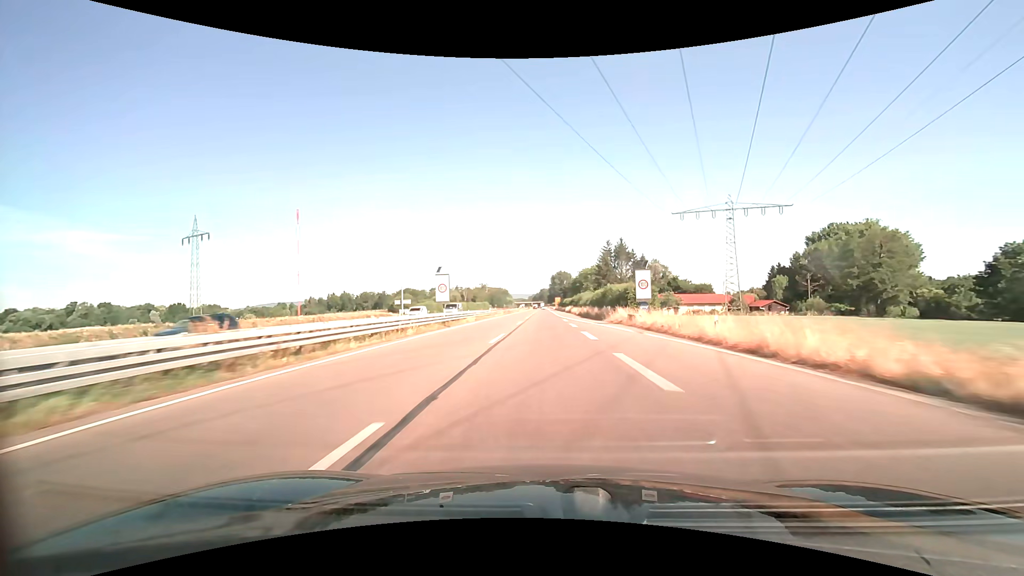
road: trunk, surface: asphalt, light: Day
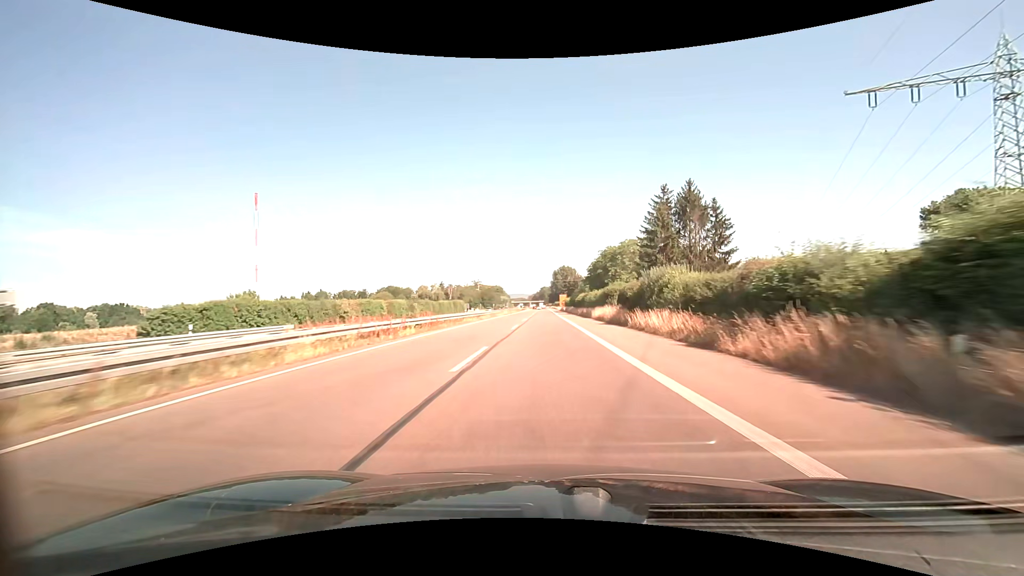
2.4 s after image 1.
(-0.2, +63.3) m; 0°
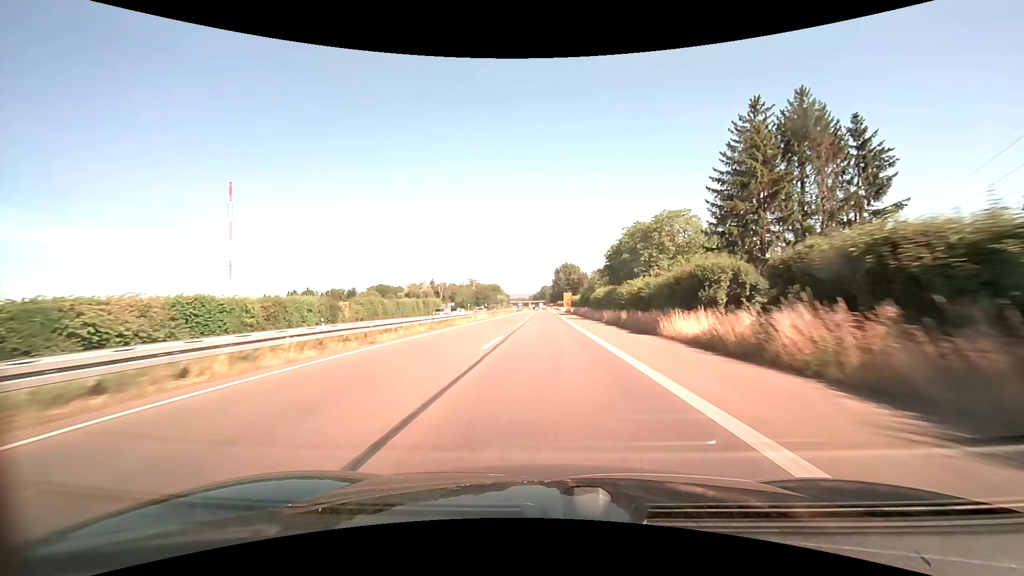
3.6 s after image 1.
(0.0, +31.7) m; 0°
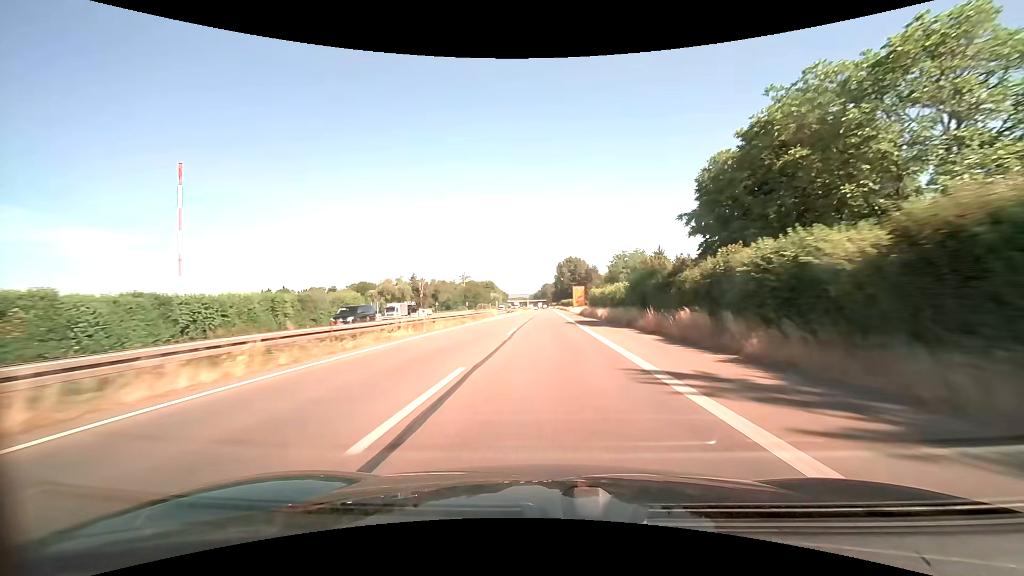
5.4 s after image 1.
(-0.2, +47.6) m; 0°
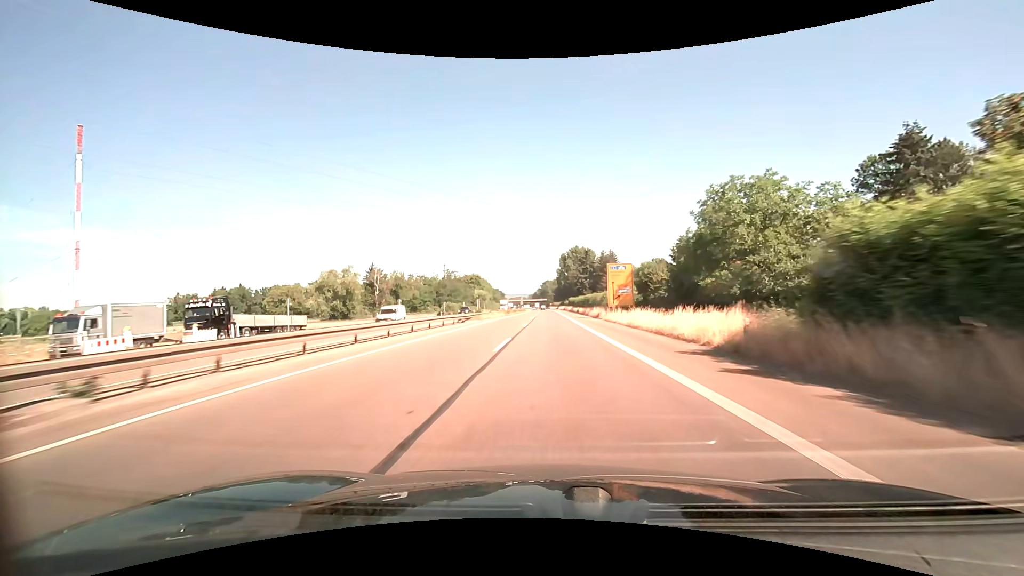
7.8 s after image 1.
(-0.1, +63.5) m; 0°
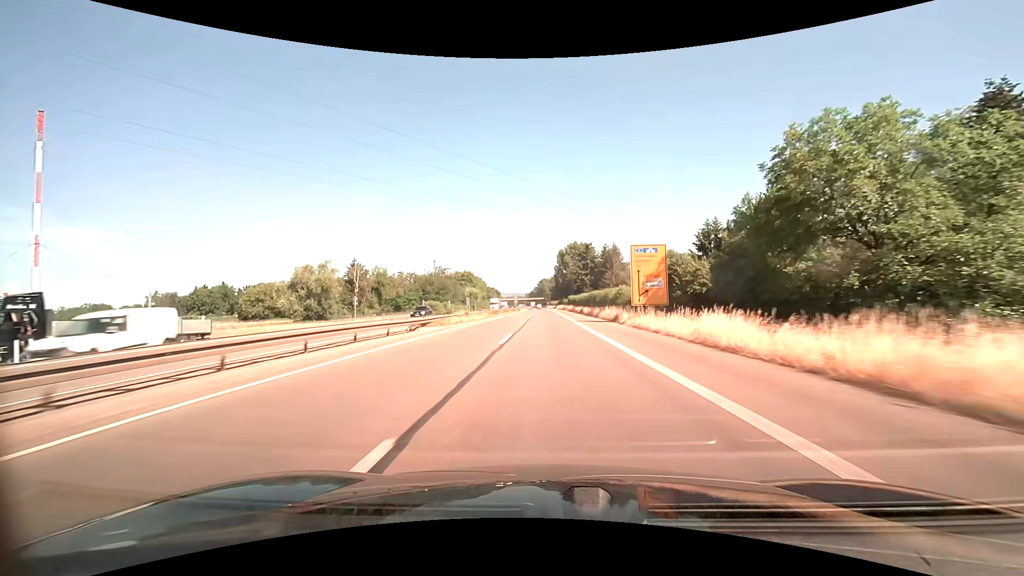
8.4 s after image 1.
(+0.1, +15.8) m; 0°
